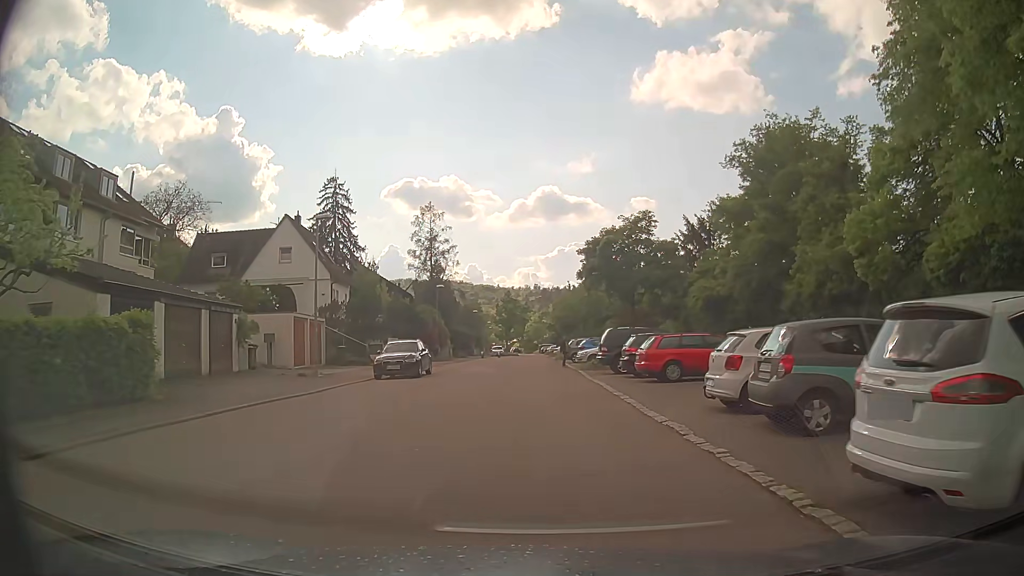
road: residential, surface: asphalt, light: Day
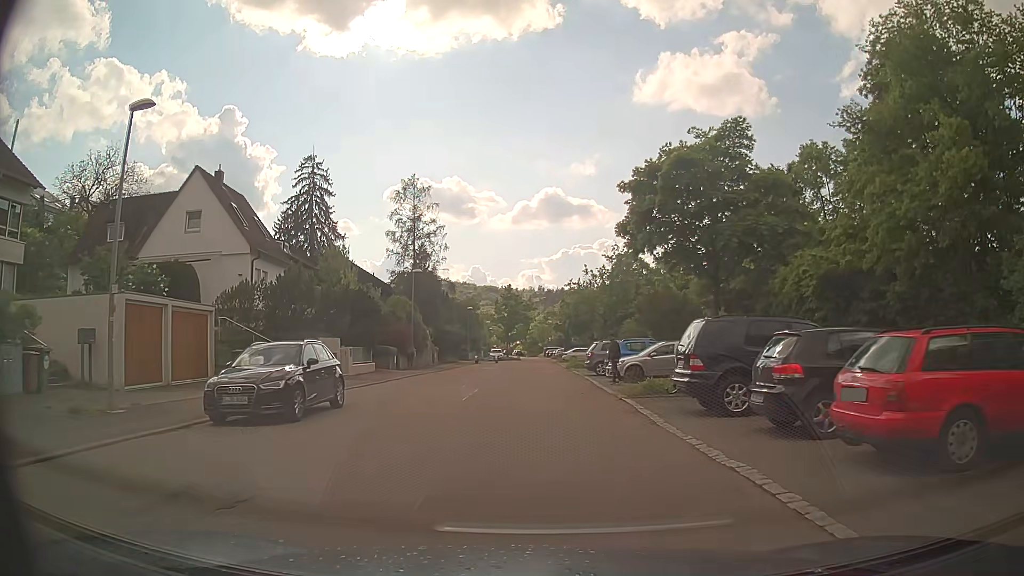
(-0.1, +13.8) m; -1°
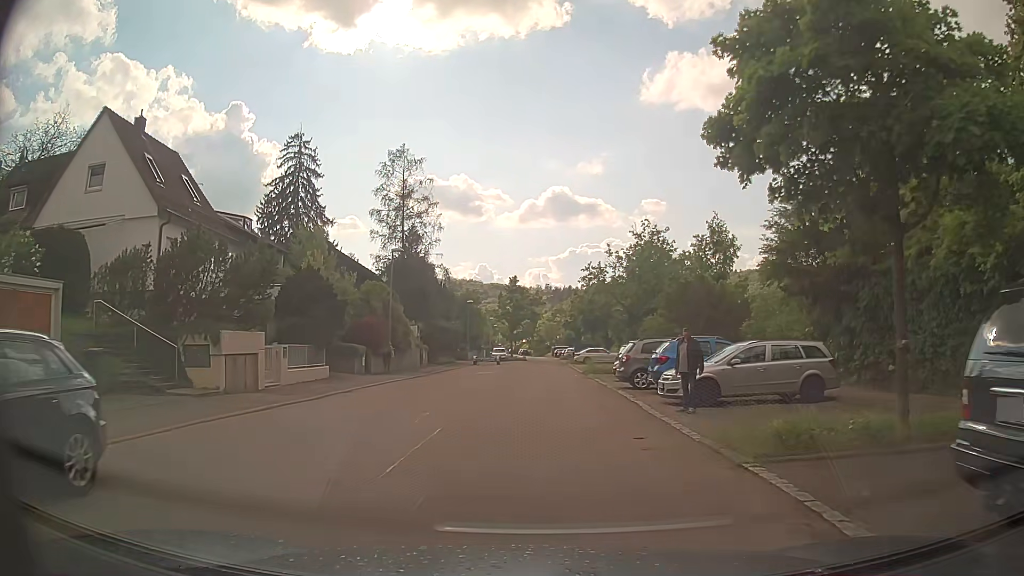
(-0.1, +9.1) m; -1°
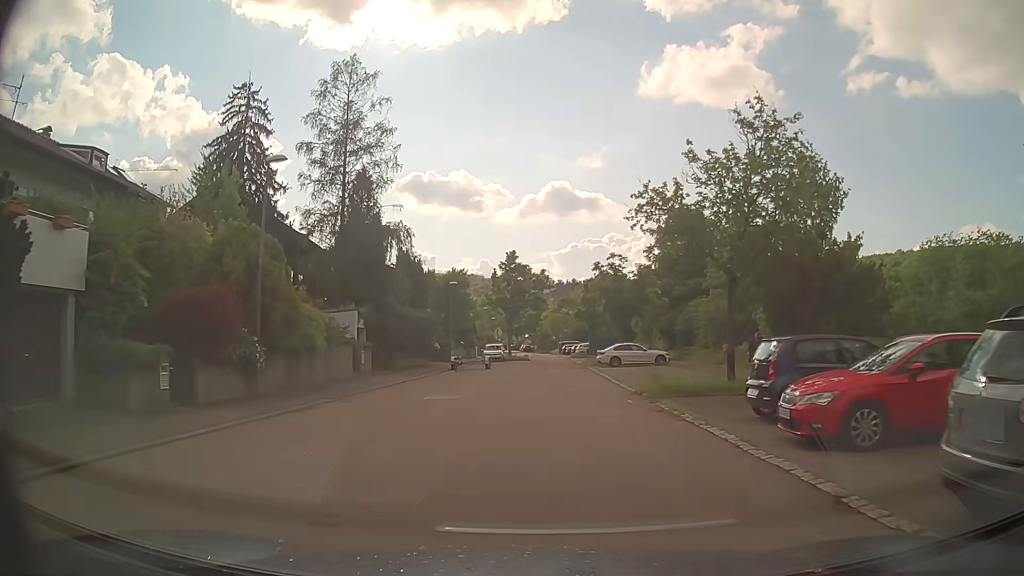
(-0.1, +17.8) m; -1°
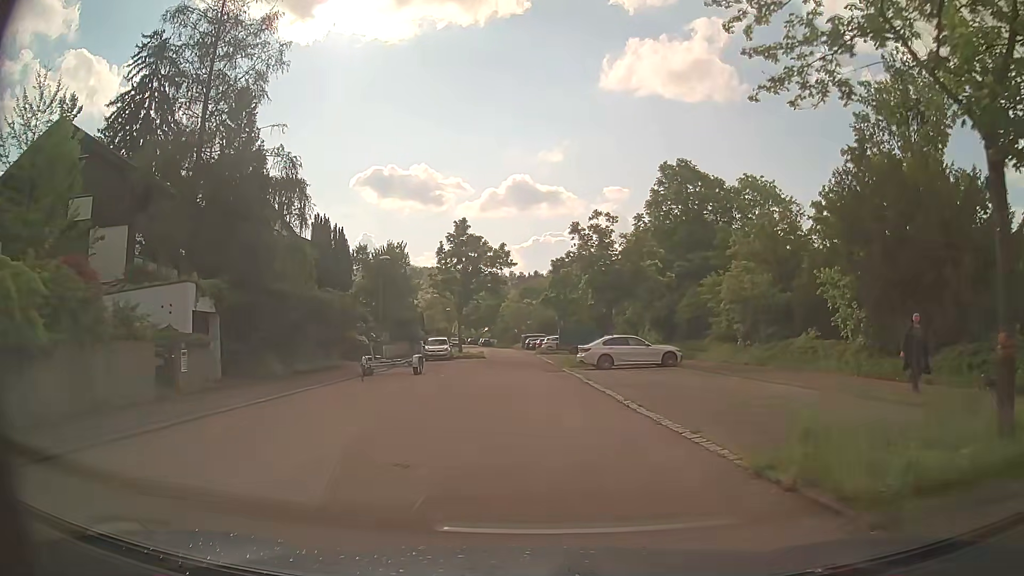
(+0.4, +12.9) m; +3°
